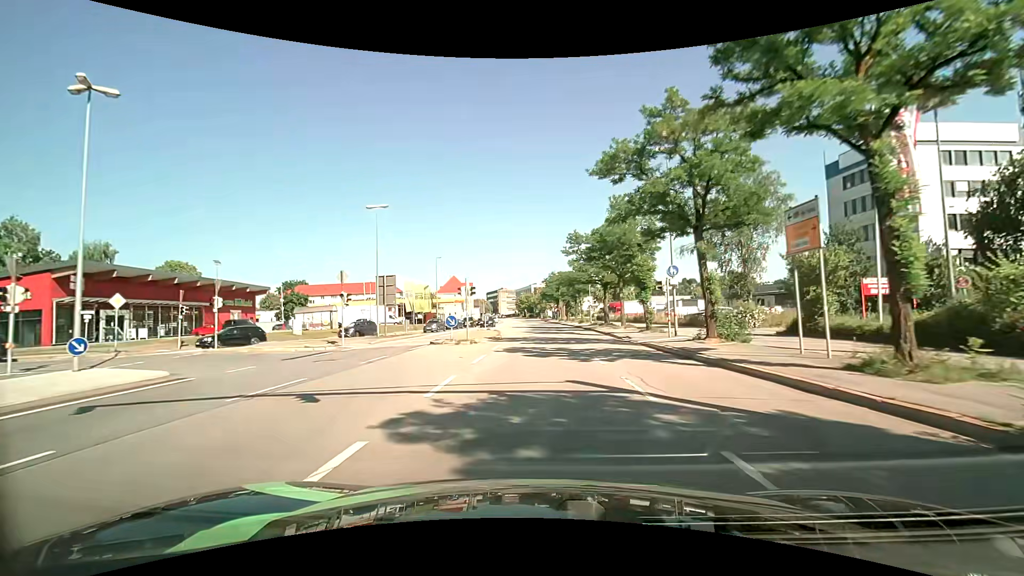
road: primary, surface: asphalt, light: Day
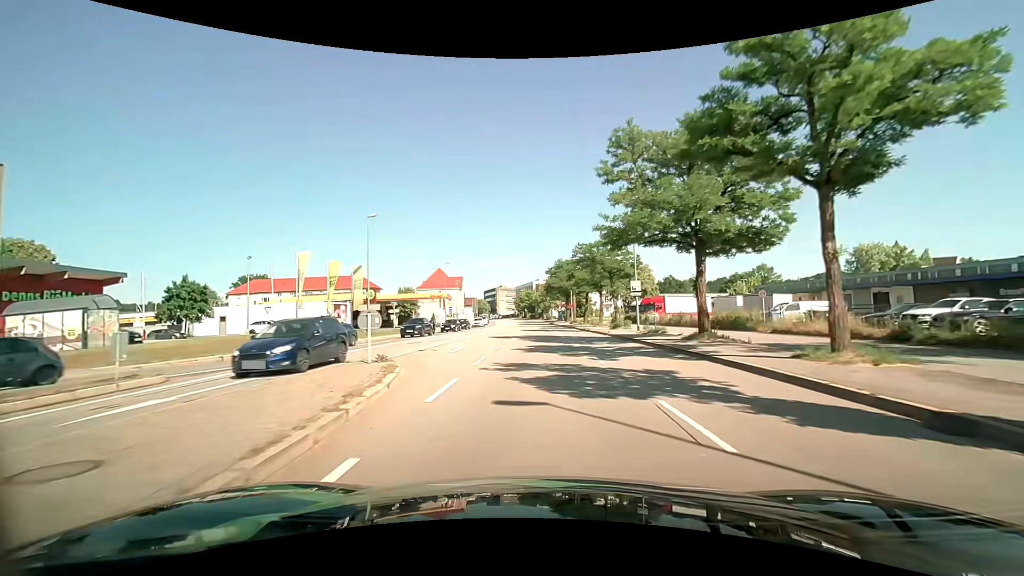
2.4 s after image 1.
(-0.2, +30.0) m; 0°
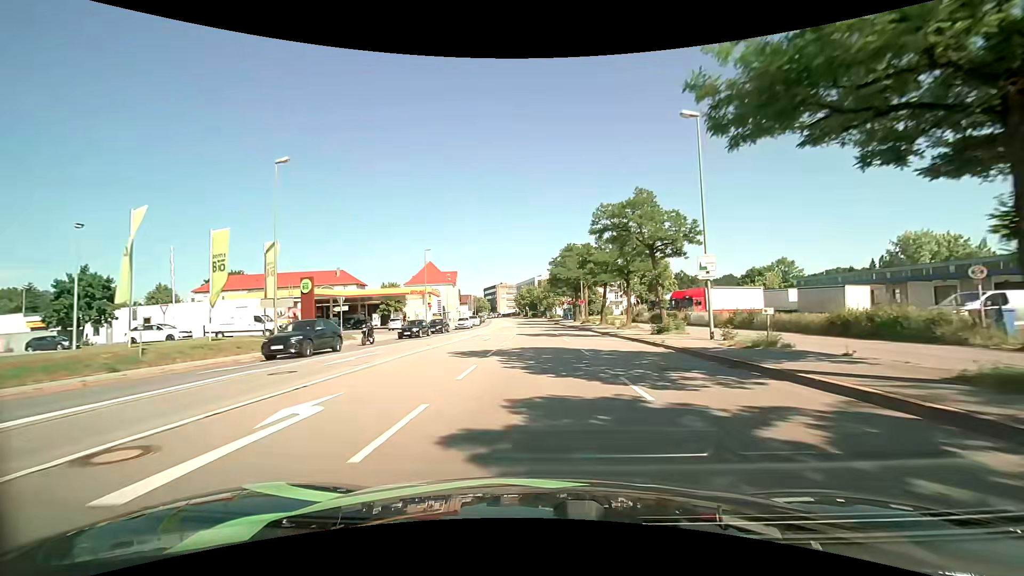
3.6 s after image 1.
(0.0, +15.1) m; 0°
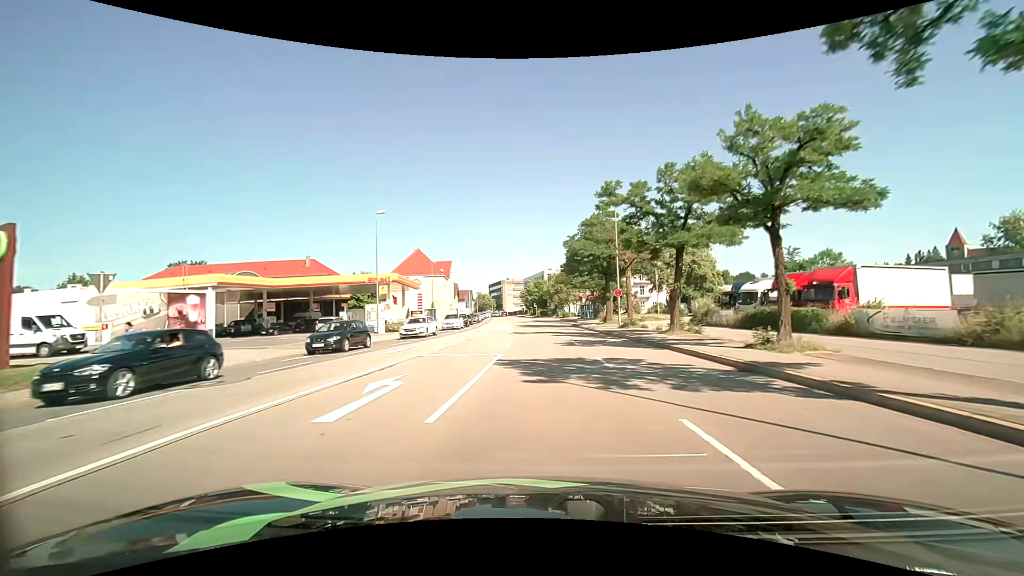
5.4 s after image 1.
(-0.1, +22.4) m; -1°
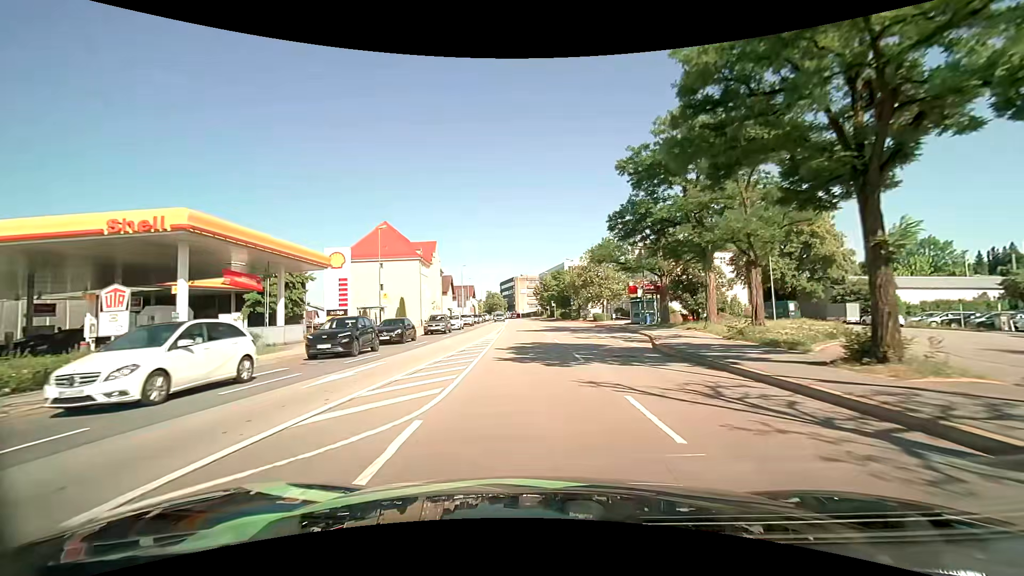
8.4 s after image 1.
(-0.2, +33.9) m; -2°
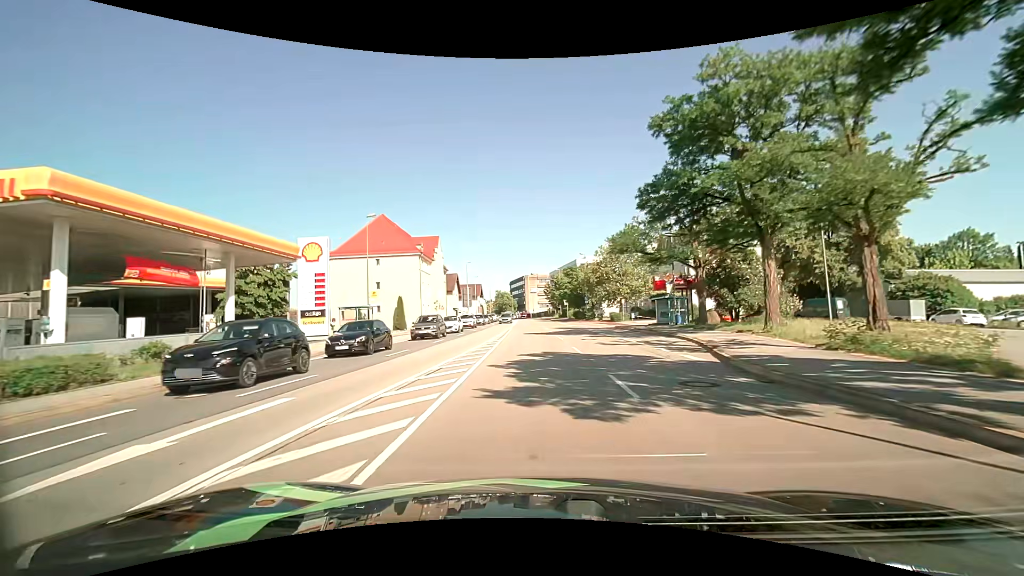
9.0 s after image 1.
(0.0, +6.4) m; -1°
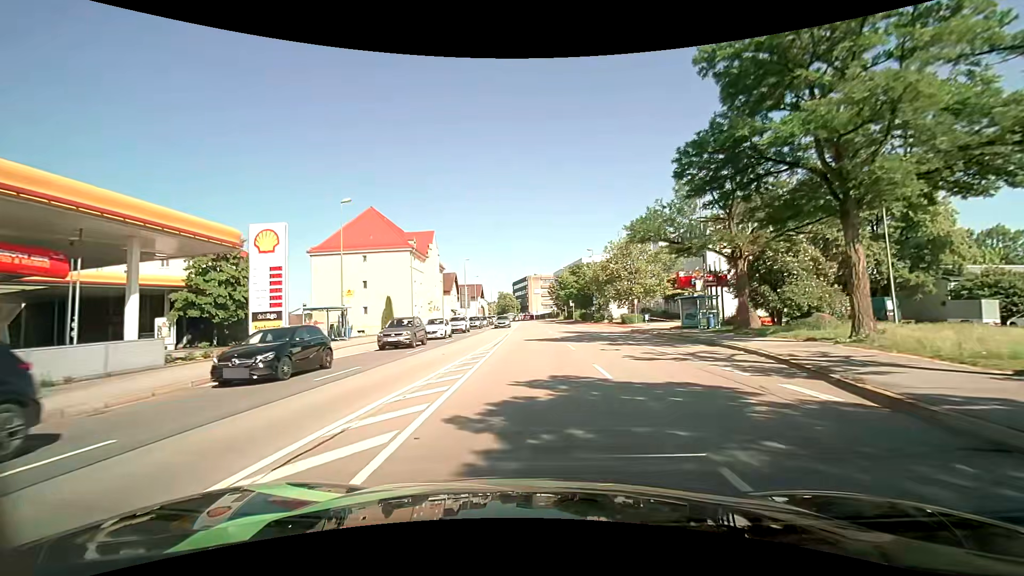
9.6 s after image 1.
(0.0, +6.3) m; 0°
(0, +10) (0, +20) (-1, +30) (-1, +40) (-2, +50) (-2, +60) (-2, +70) (-3, +80) (-3, +90) (-3, +100) m
